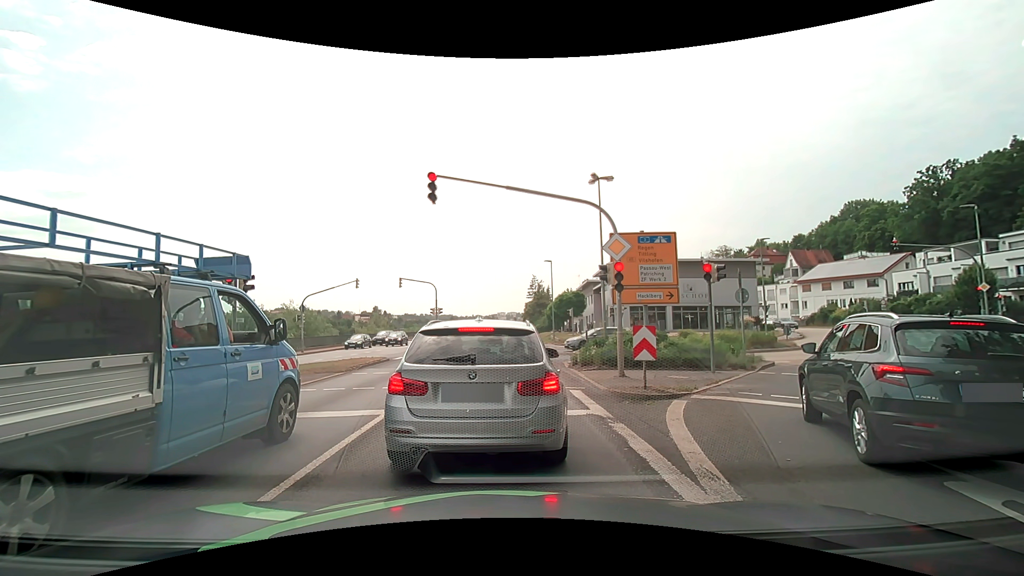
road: primary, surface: asphalt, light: Day
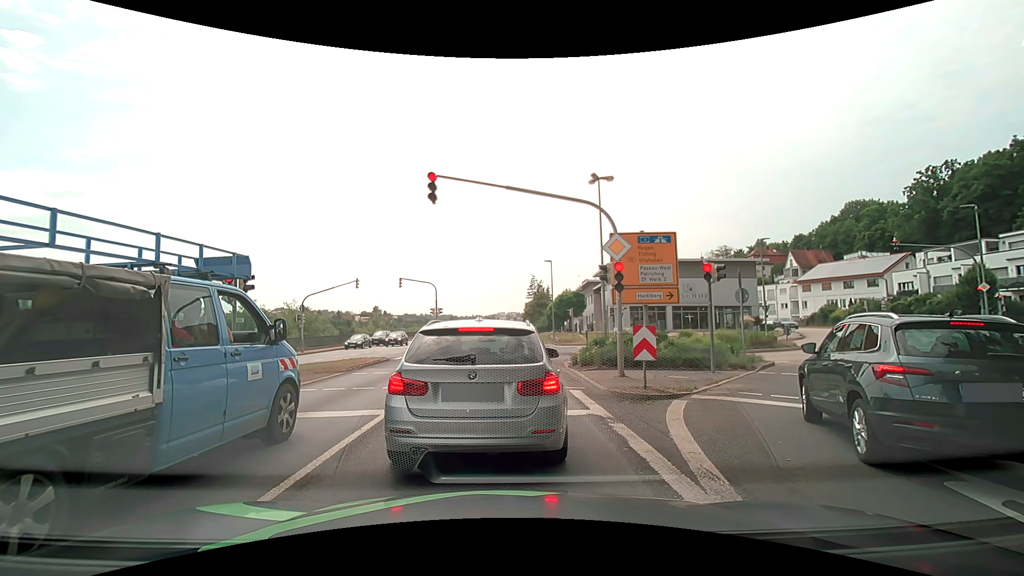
(0.0, 0.0) m; 0°
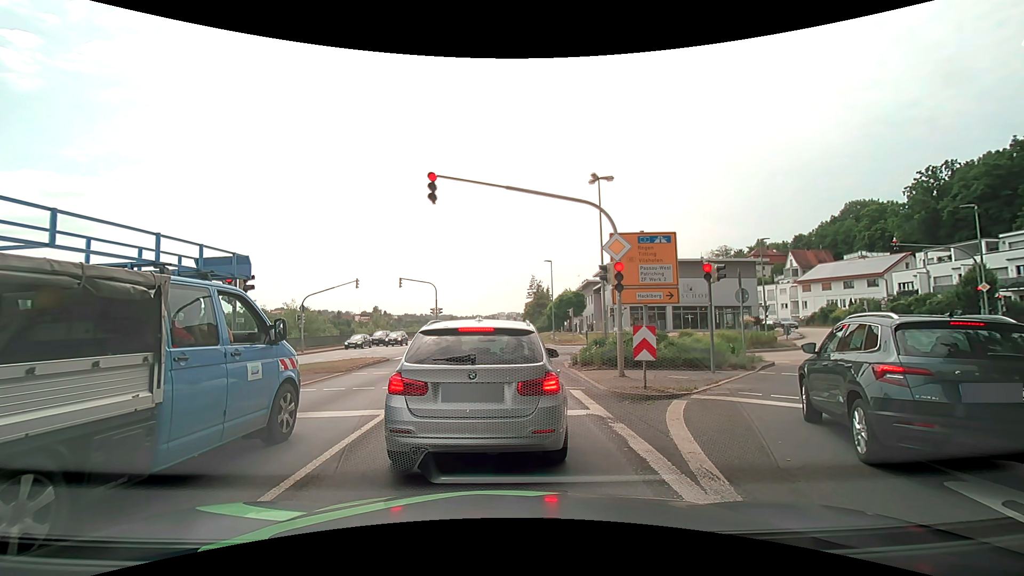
(0.0, 0.0) m; 0°
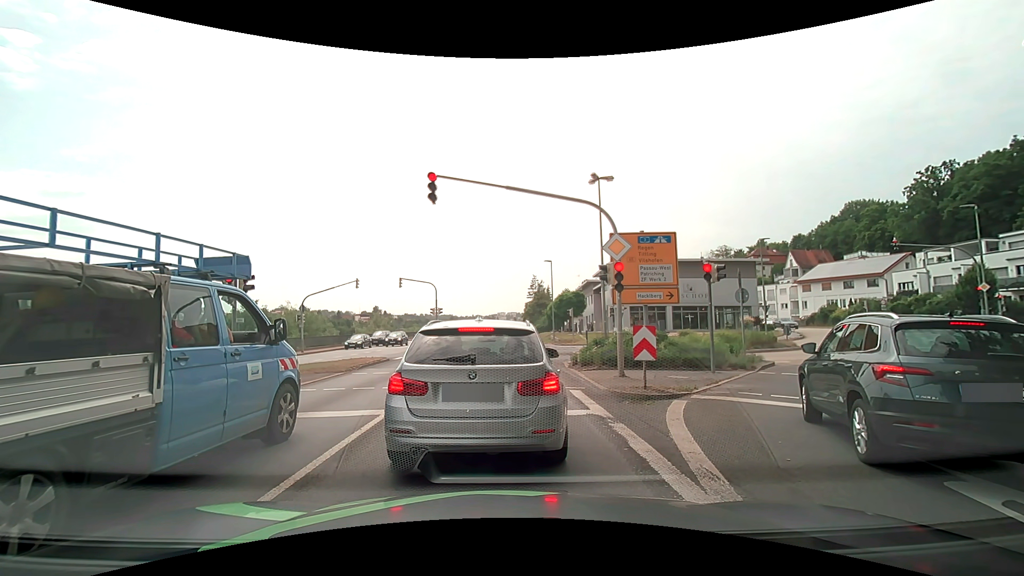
(0.0, 0.0) m; 0°
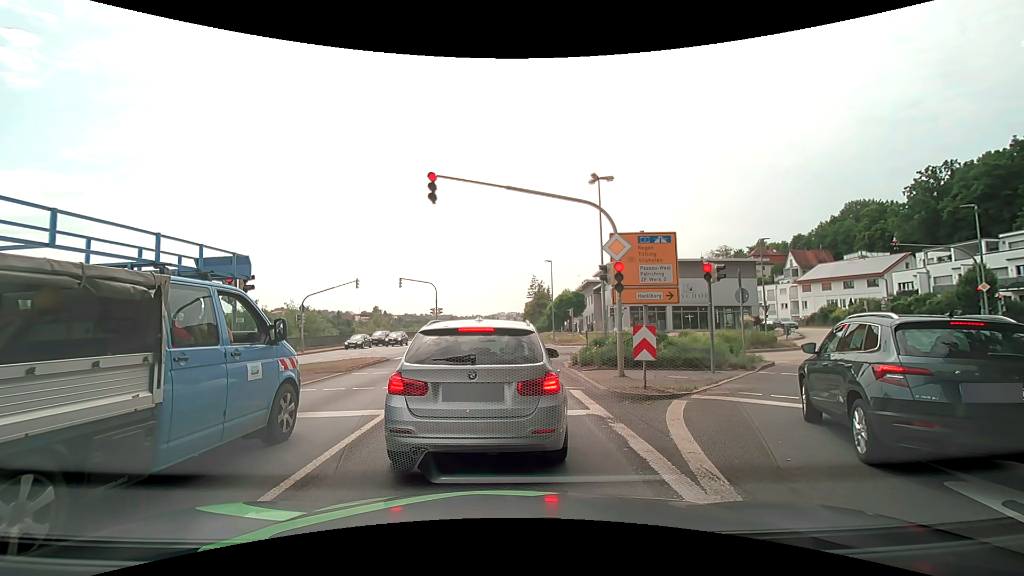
(0.0, 0.0) m; 0°
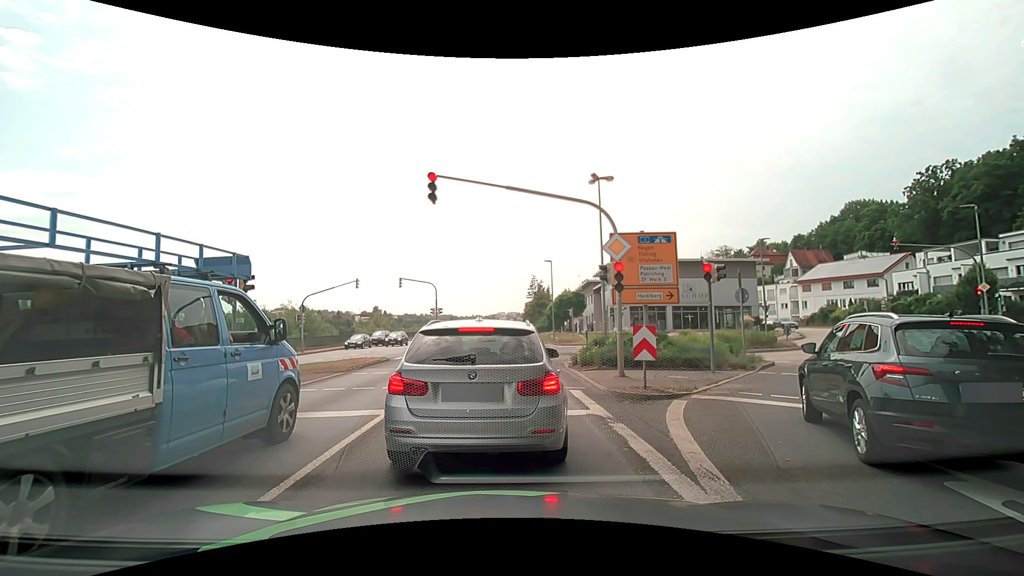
(0.0, 0.0) m; 0°
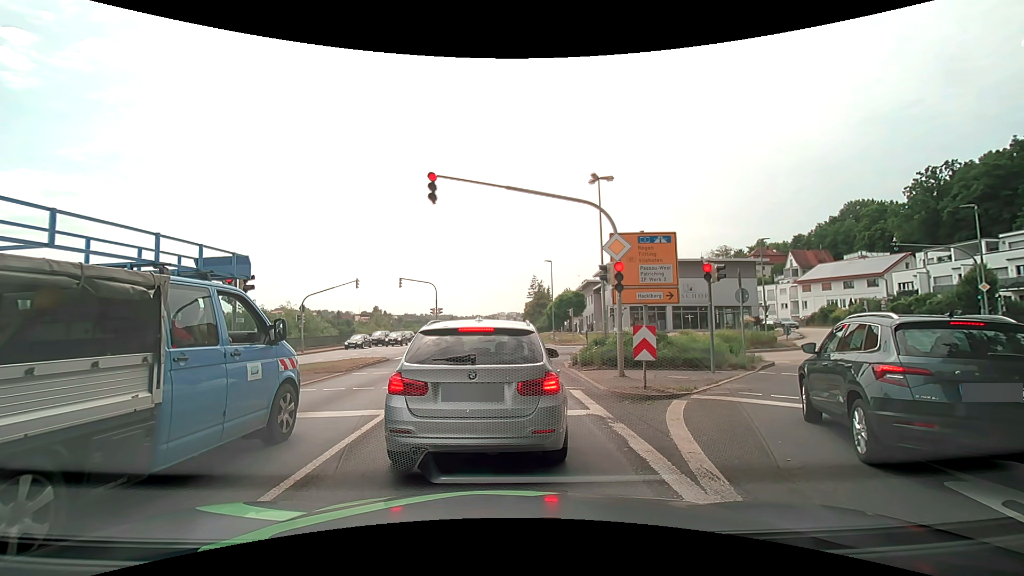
(0.0, 0.0) m; 0°
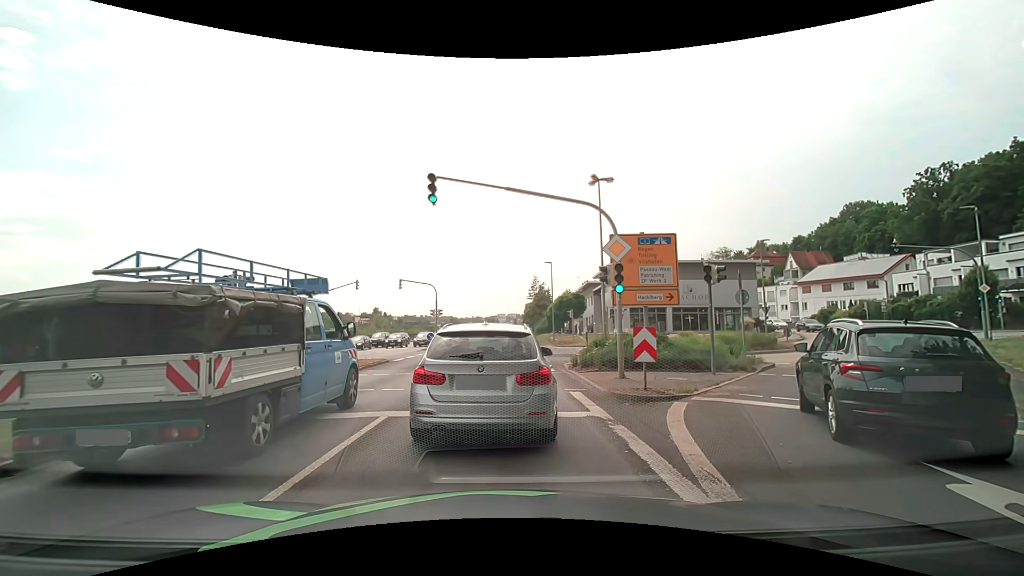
(0.0, 0.0) m; 0°
